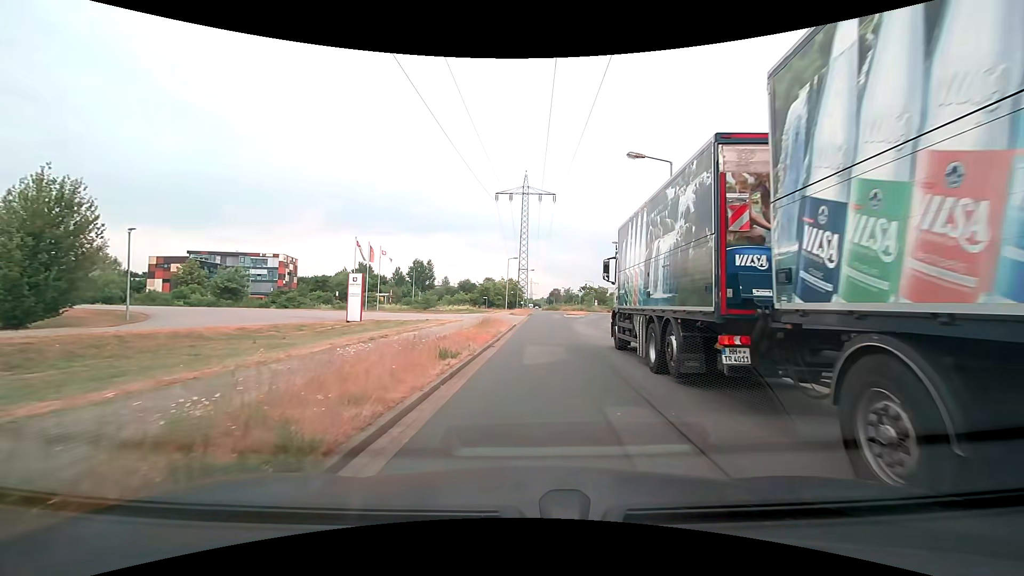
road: residential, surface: asphalt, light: Day
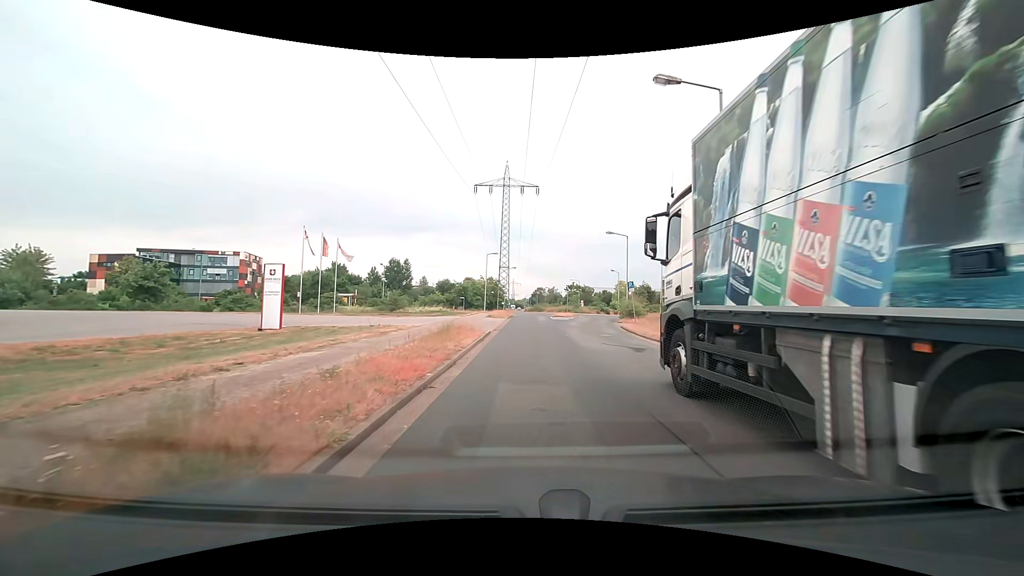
(+0.1, +7.9) m; +2°
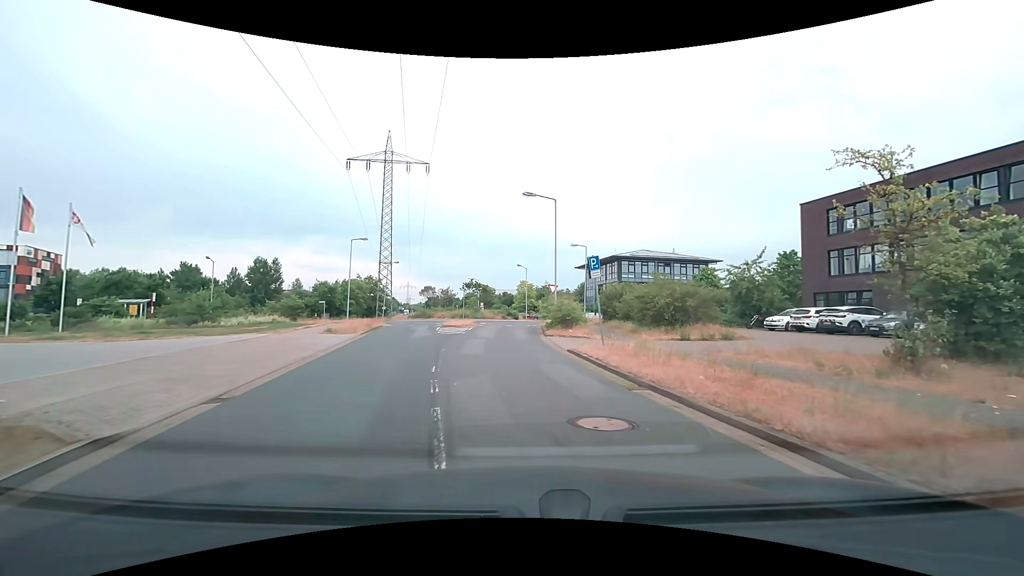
(+1.0, +17.7) m; +12°
